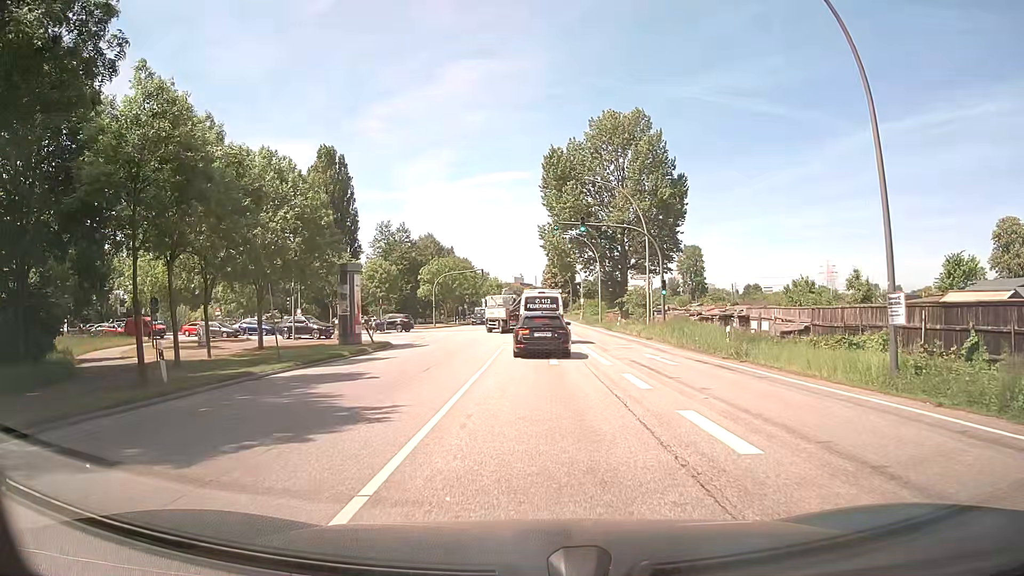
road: secondary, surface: asphalt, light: Day
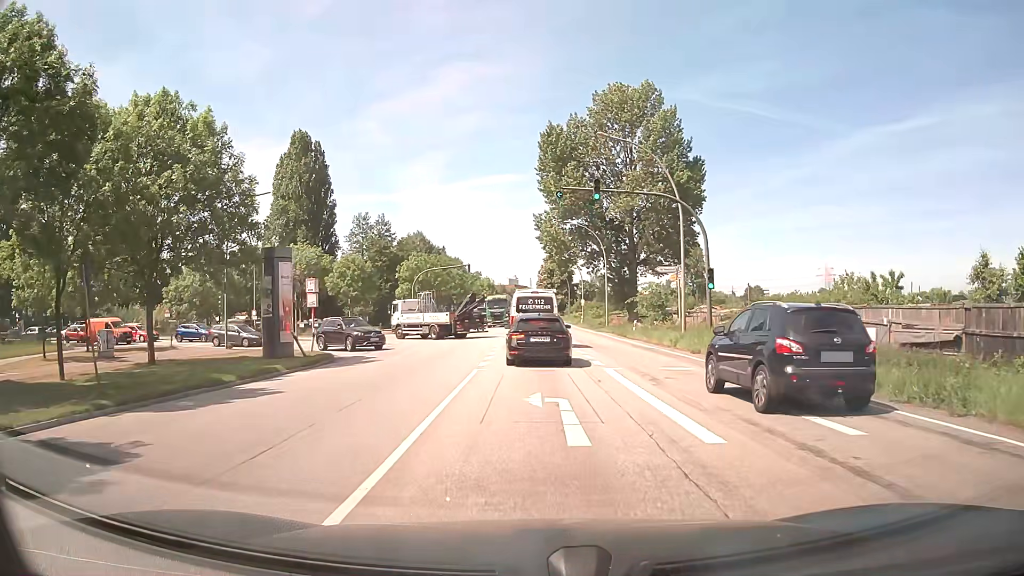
(0.0, +11.4) m; 0°
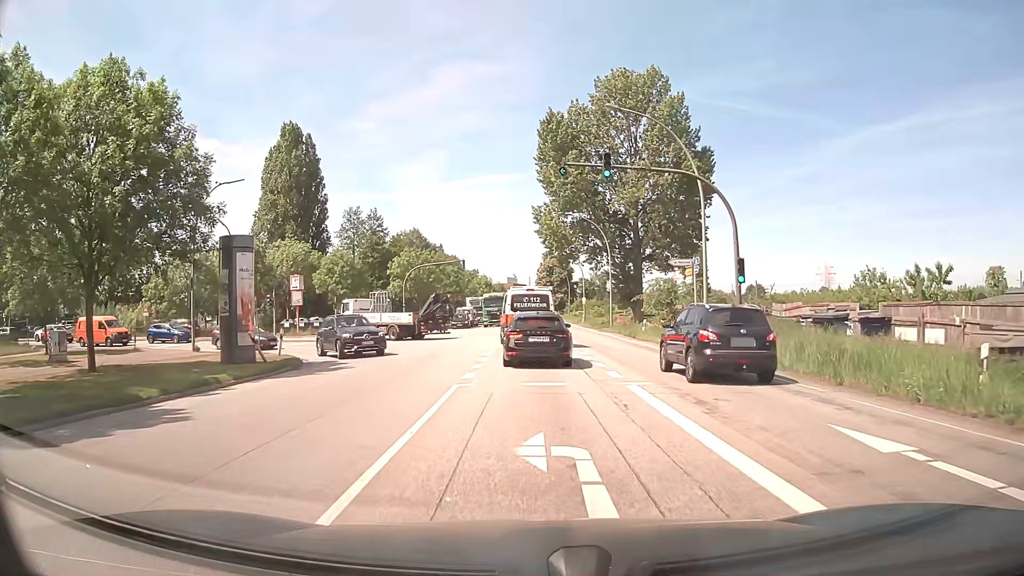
(0.0, +4.3) m; 0°
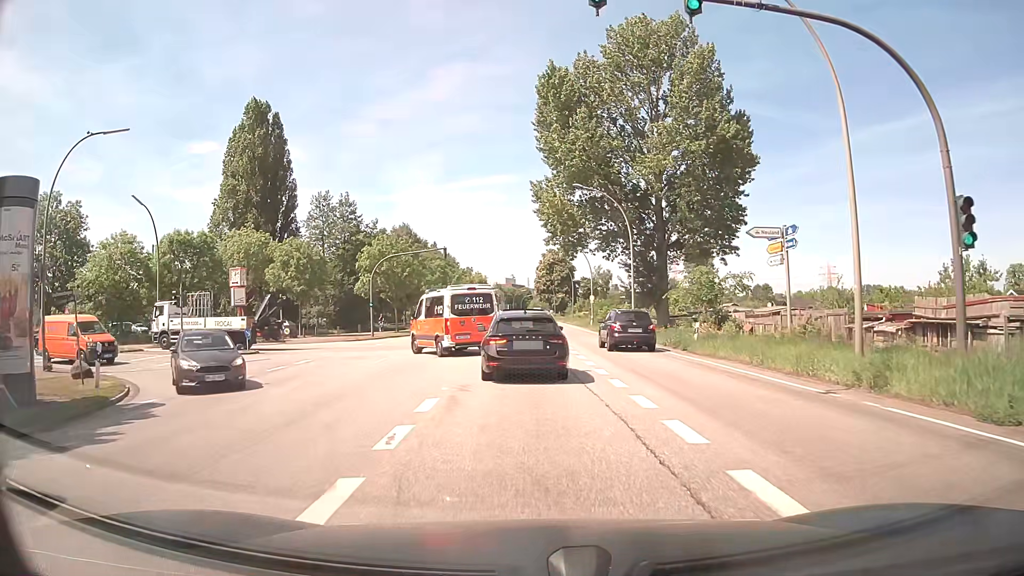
(+0.1, +13.3) m; +1°
(0, +10) (0, +20) (-2, +30) (-9, +37) (-19, +39) (-29, +39) (-39, +39) (-49, +40) (-59, +41) (-69, +42) m
